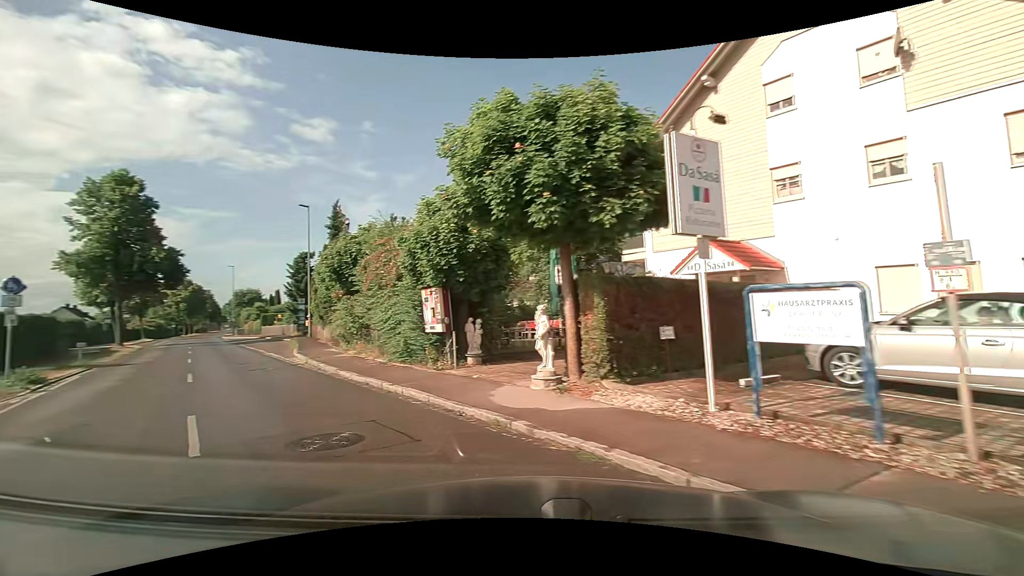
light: Day
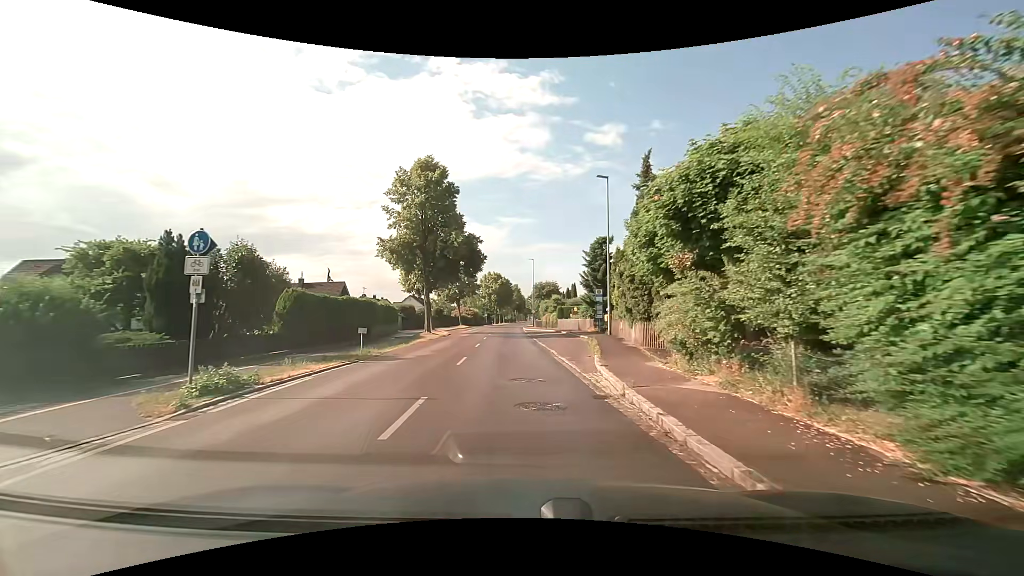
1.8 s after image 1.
(-3.7, +9.2) m; -35°
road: tertiary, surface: asphalt
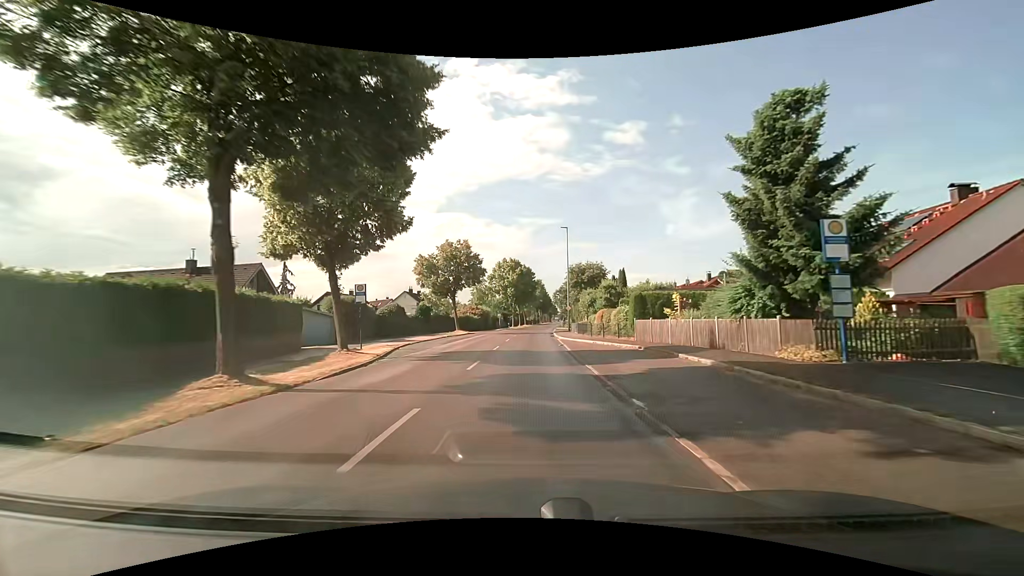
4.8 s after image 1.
(-1.0, +28.9) m; -3°
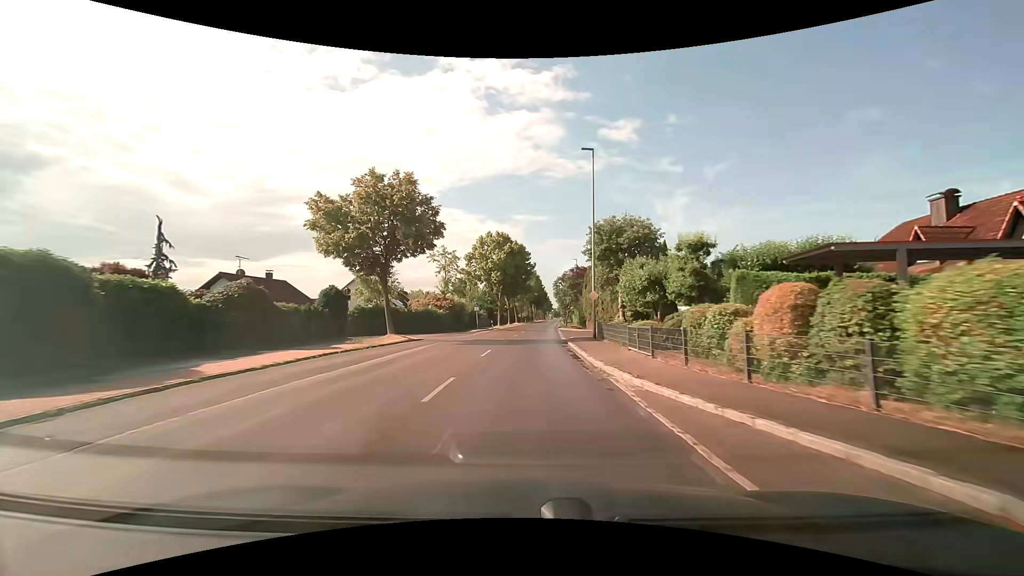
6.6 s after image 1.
(+0.2, +23.9) m; +1°
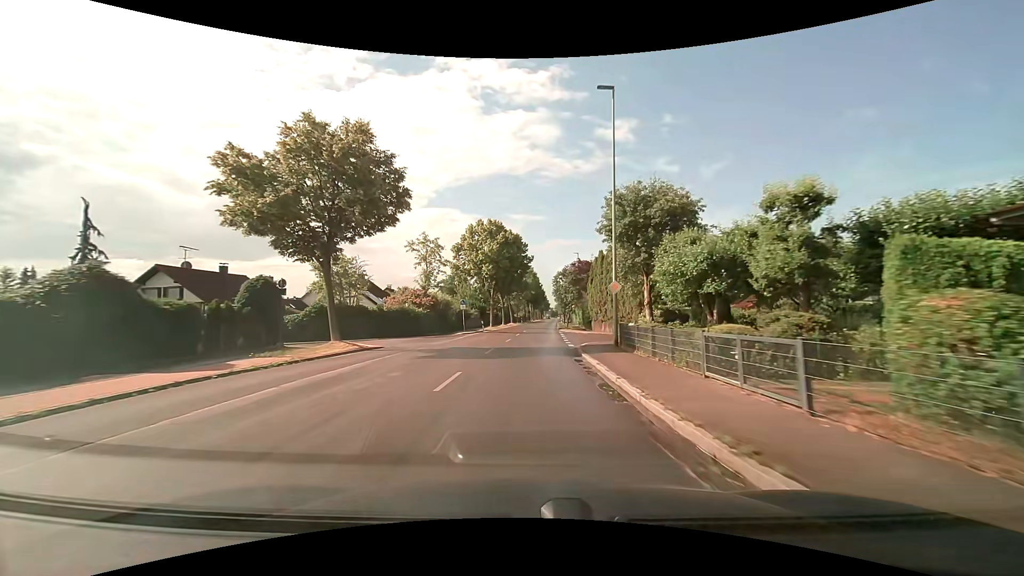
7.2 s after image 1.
(0.0, +7.8) m; 0°
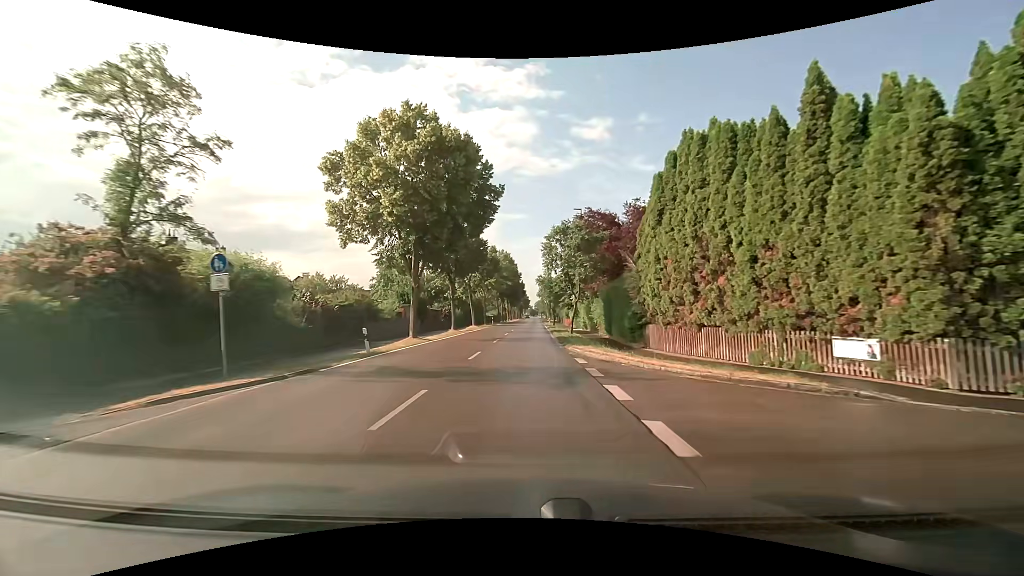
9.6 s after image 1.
(+0.6, +30.1) m; +2°
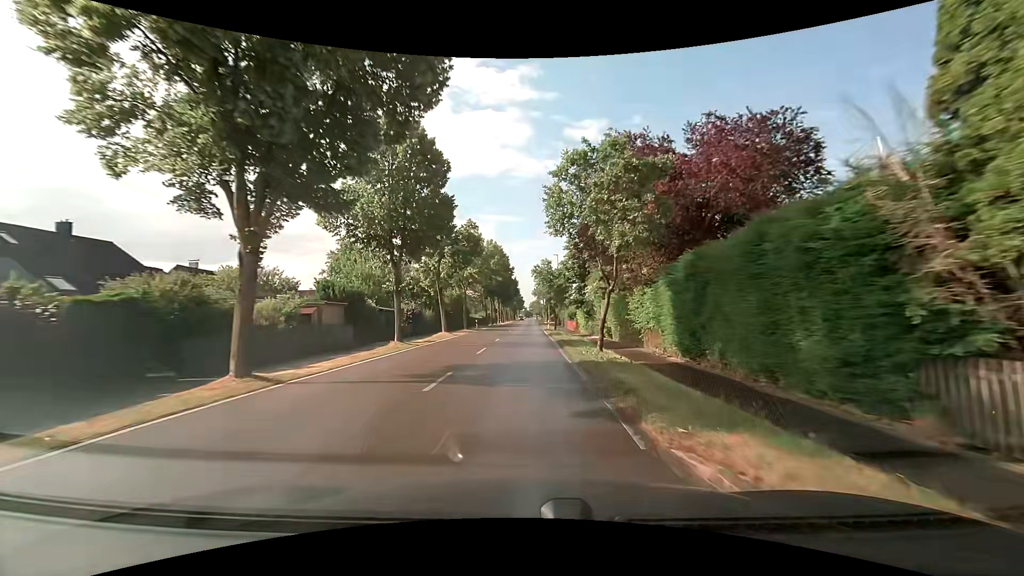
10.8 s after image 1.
(+0.1, +14.9) m; +1°
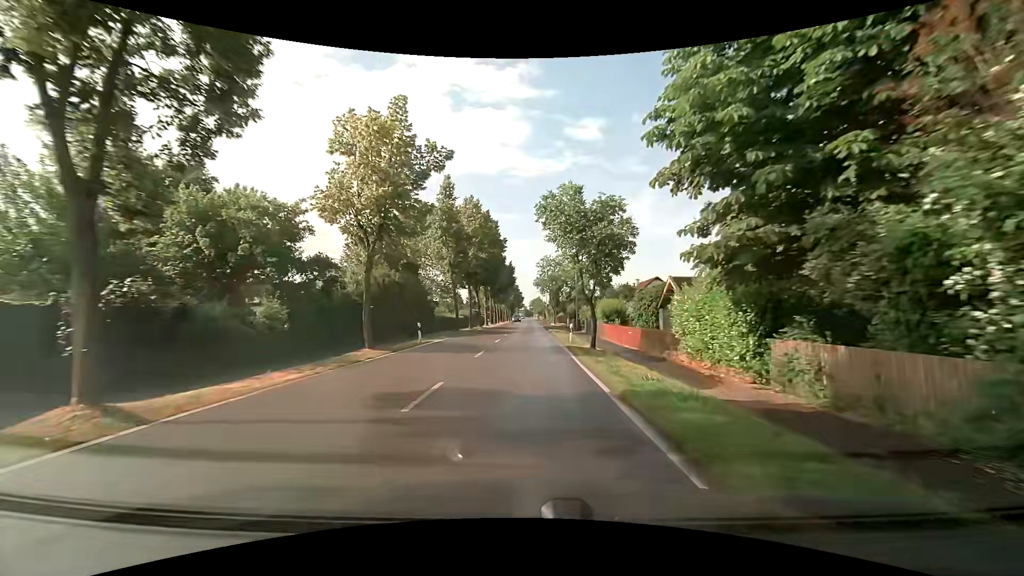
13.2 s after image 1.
(0.0, +28.9) m; 0°
(0, +10) (0, +20) (0, +30) (0, +40) (+1, +50) (+1, +60) (+1, +70) (+1, +80) (+1, +90) (+1, +100) m
